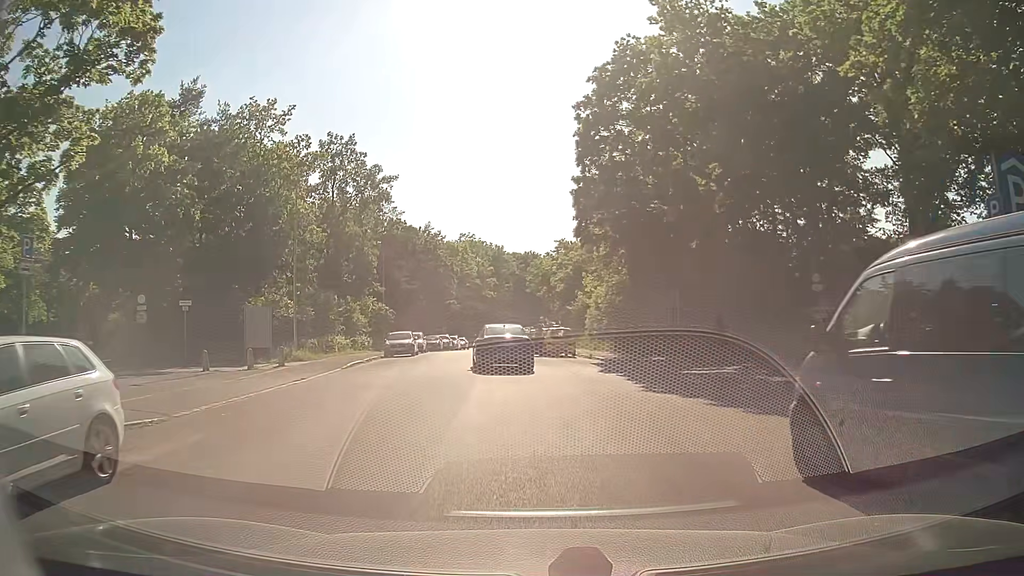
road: residential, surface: asphalt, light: Day
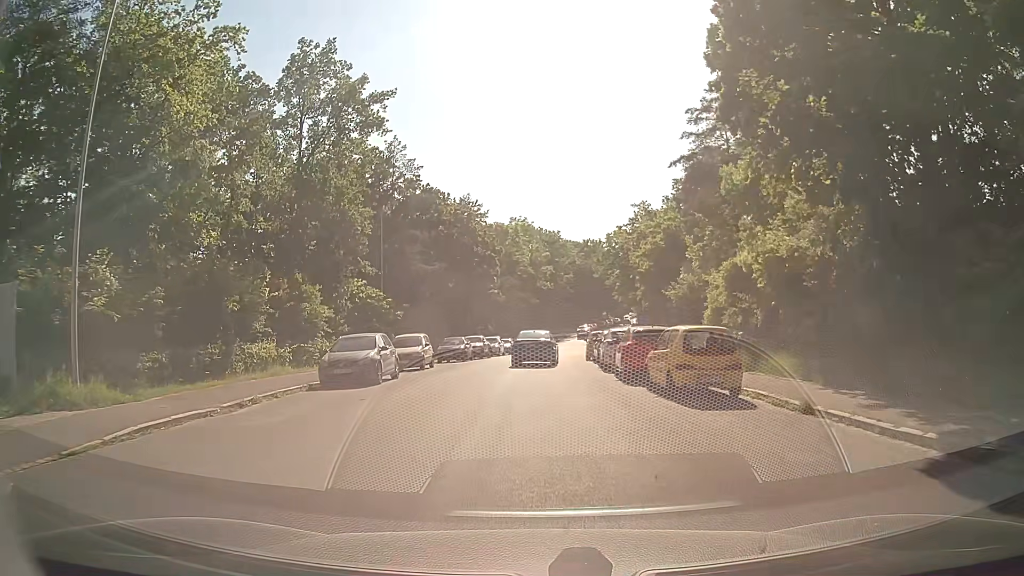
(-1.0, +20.0) m; -5°
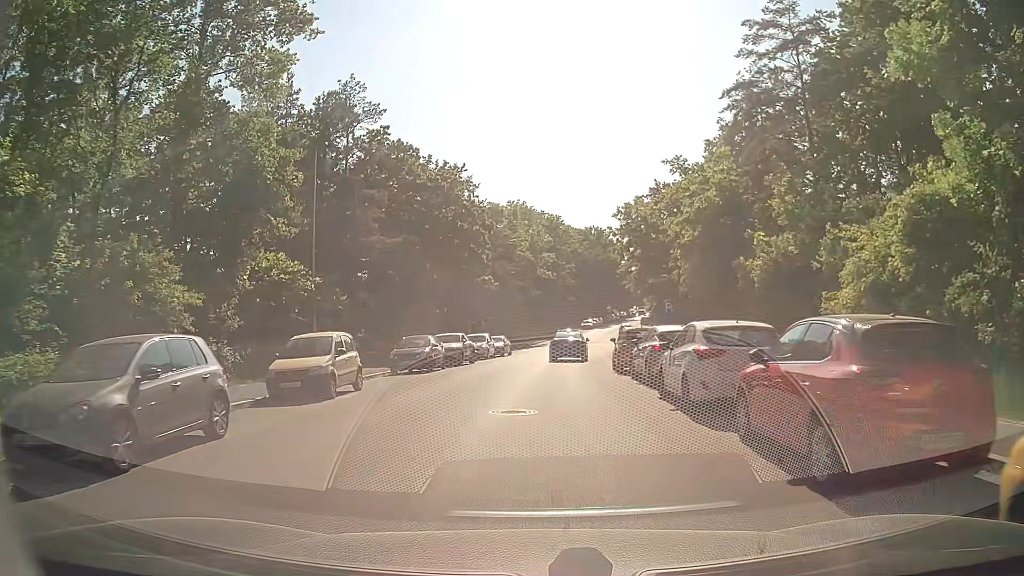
(-0.1, +12.7) m; +1°
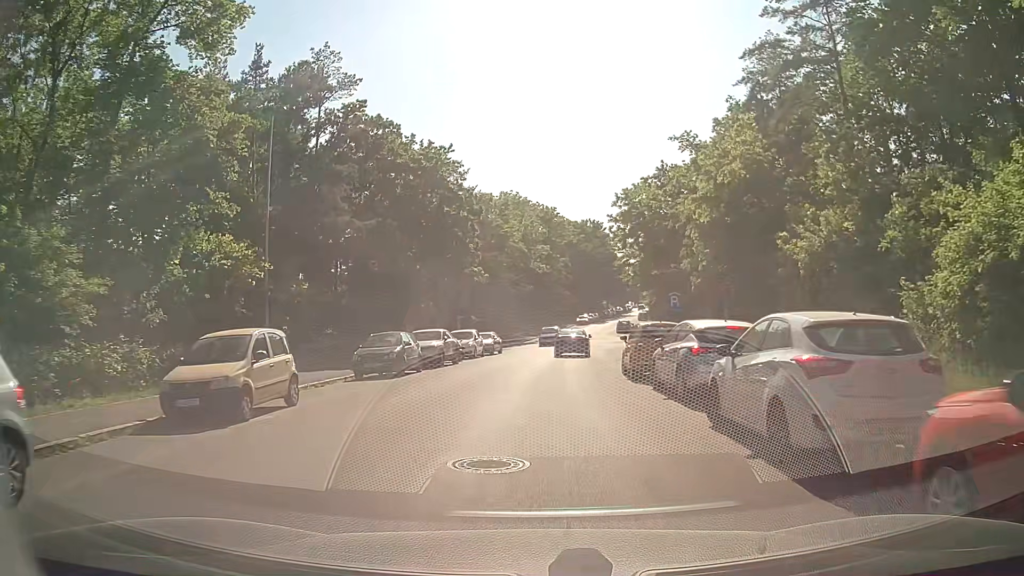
(0.0, +4.4) m; -1°
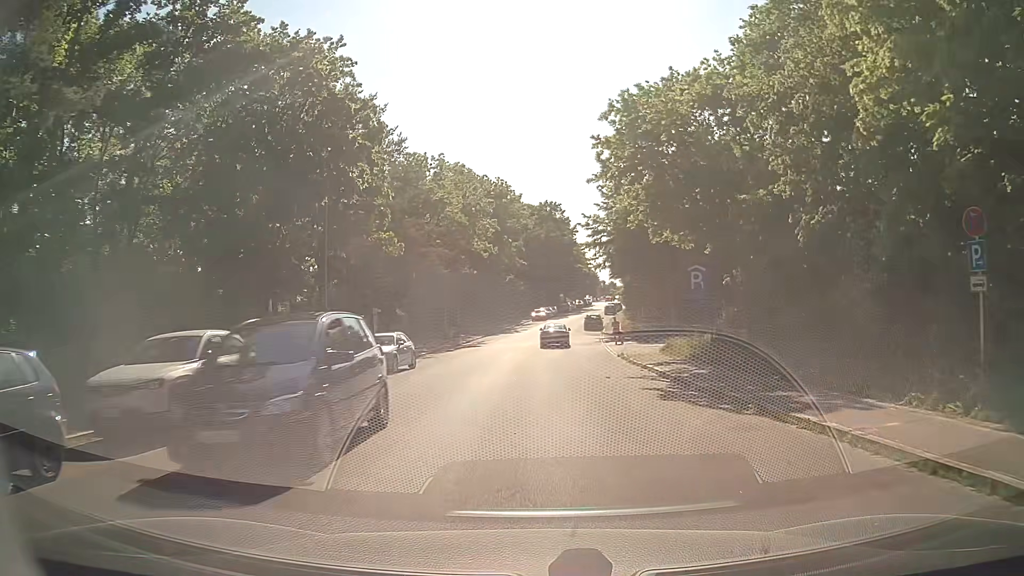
(+0.6, +18.0) m; +5°
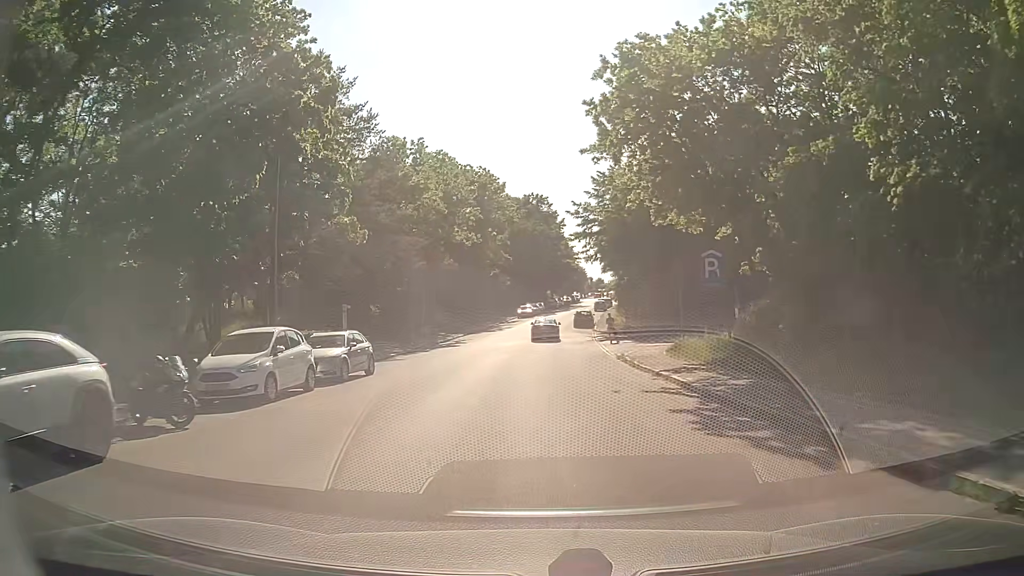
(0.0, +4.8) m; +1°
(0, +10) (0, +20) (0, +30) (0, +40) (0, +50) (0, +60) (+1, +70) (+3, +80) (+4, +90) (+6, +100) m
